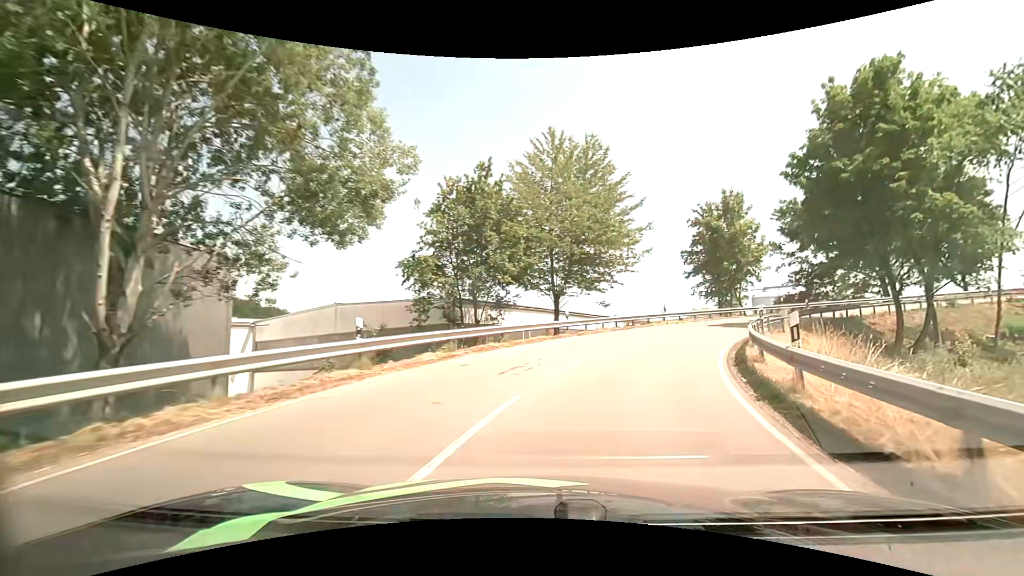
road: unclassified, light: Day
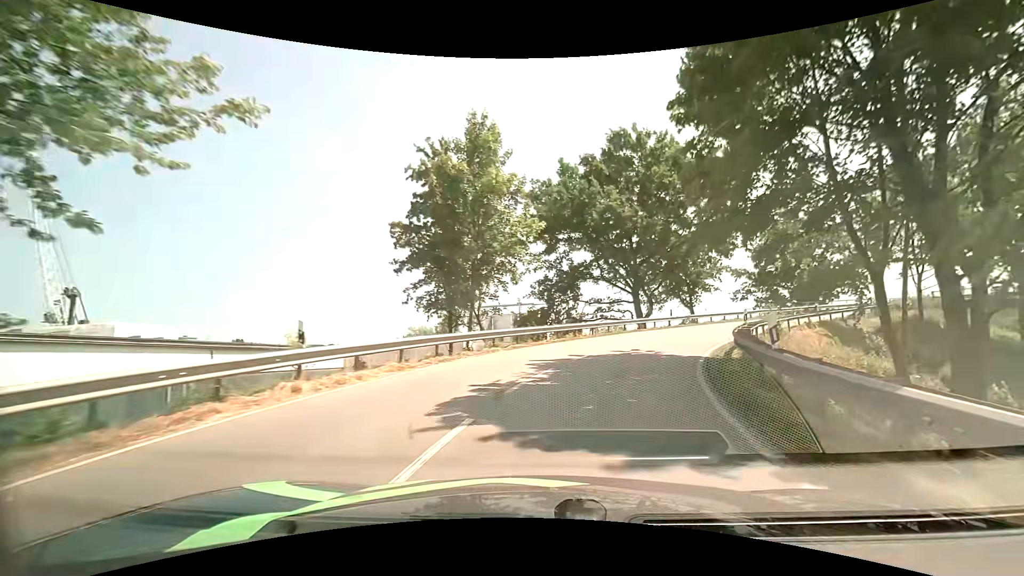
(+6.4, +23.6) m; +31°
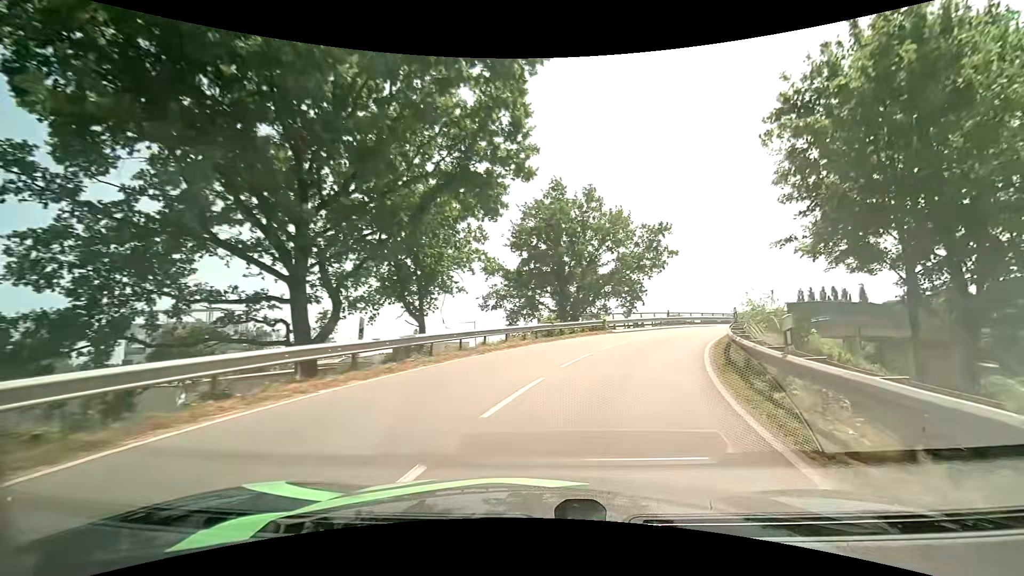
(+6.5, +24.3) m; +30°
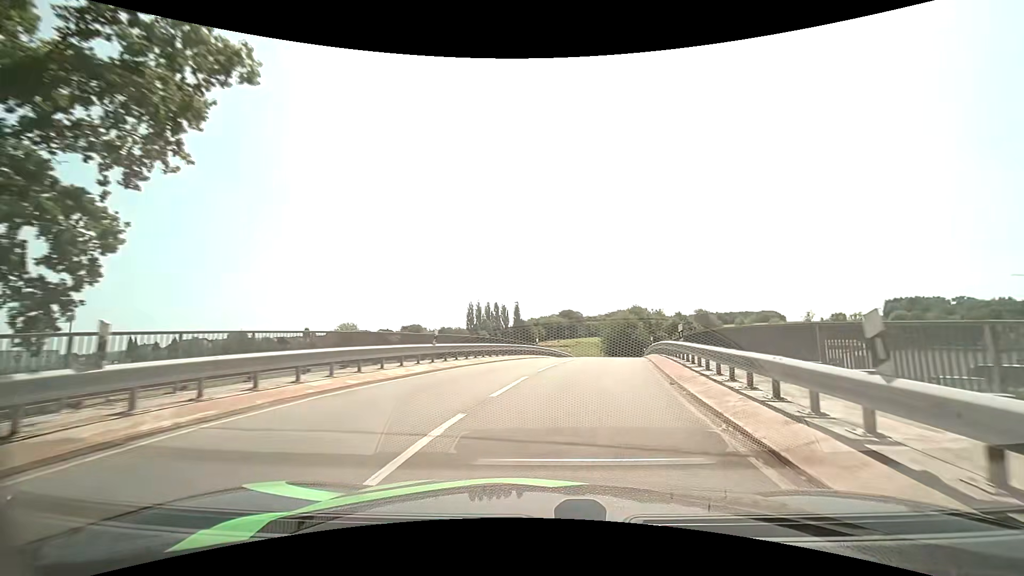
(+9.8, +30.7) m; +35°
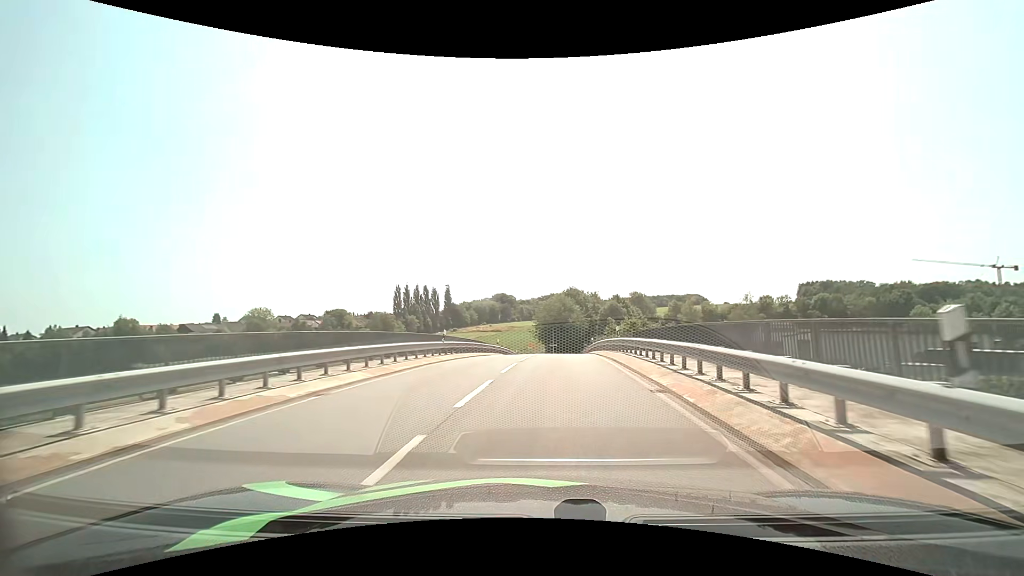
(+1.1, +13.1) m; +8°
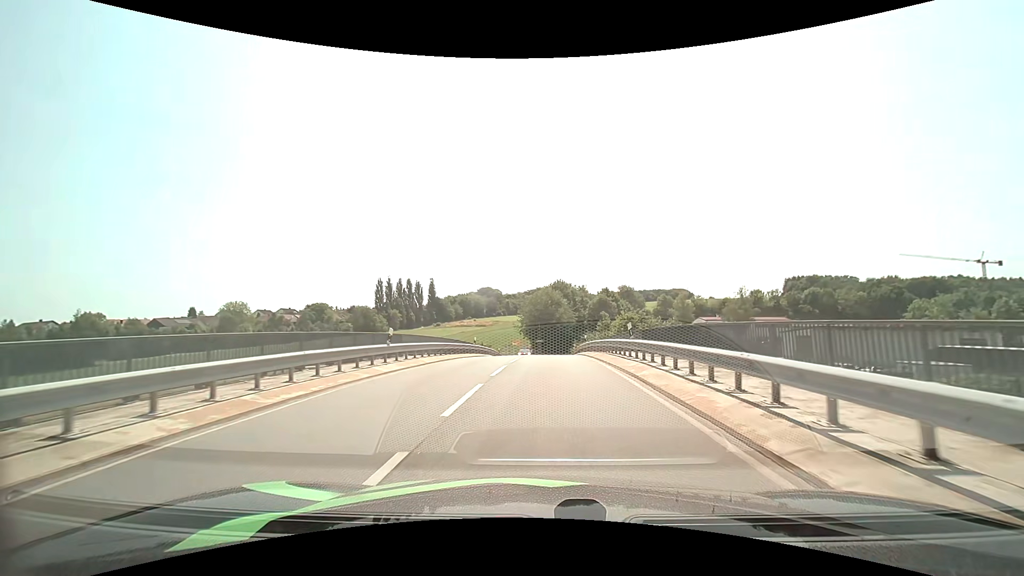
(+0.1, +6.7) m; +2°
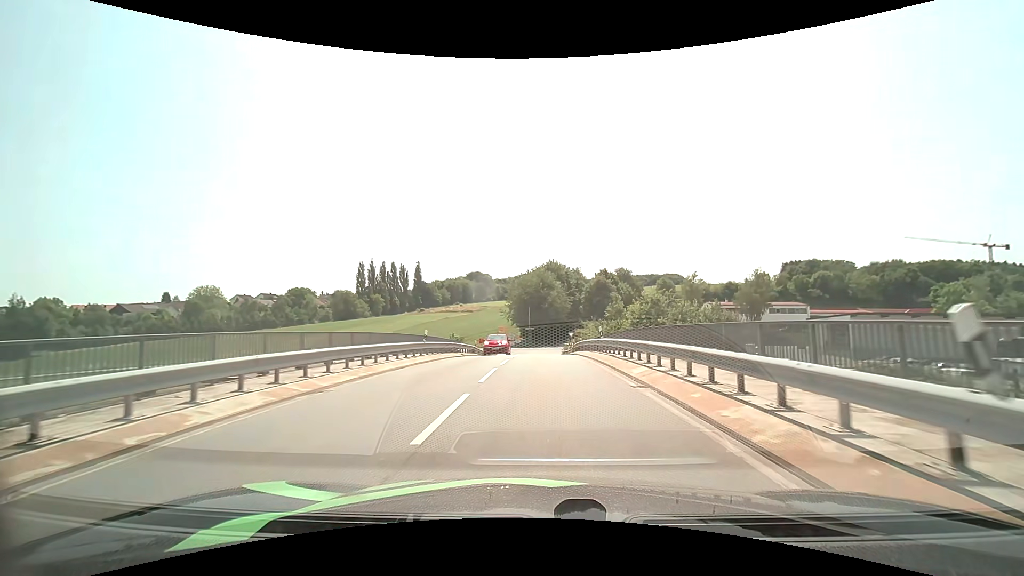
(+0.1, +13.8) m; +1°
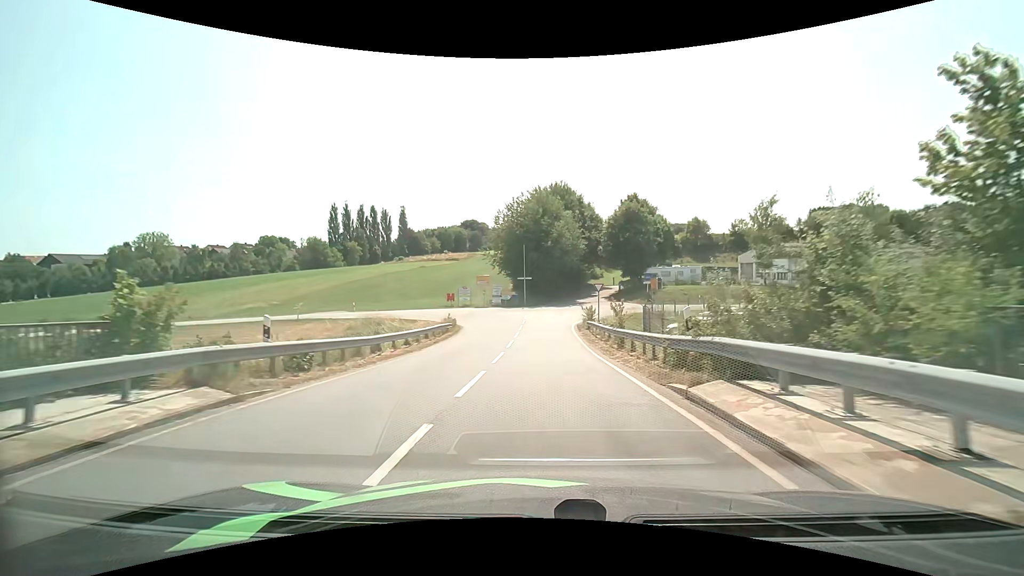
(+0.1, +33.3) m; 0°
(0, +10) (0, +20) (0, +30) (+1, +40) (0, +50) (-6, +57) (-16, +59) (-26, +58) (-36, +57) (-46, +55) m
